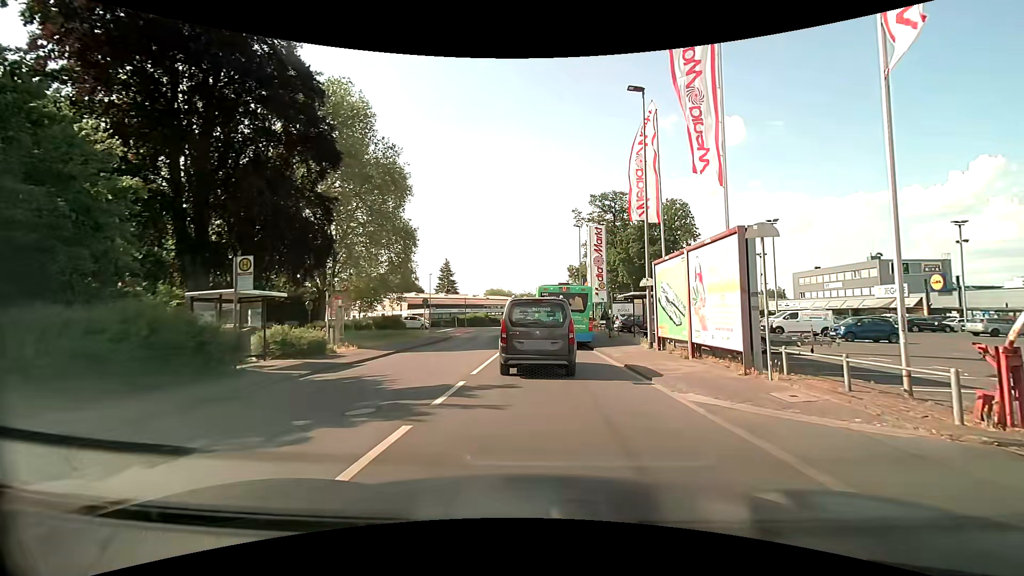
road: unclassified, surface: asphalt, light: Day
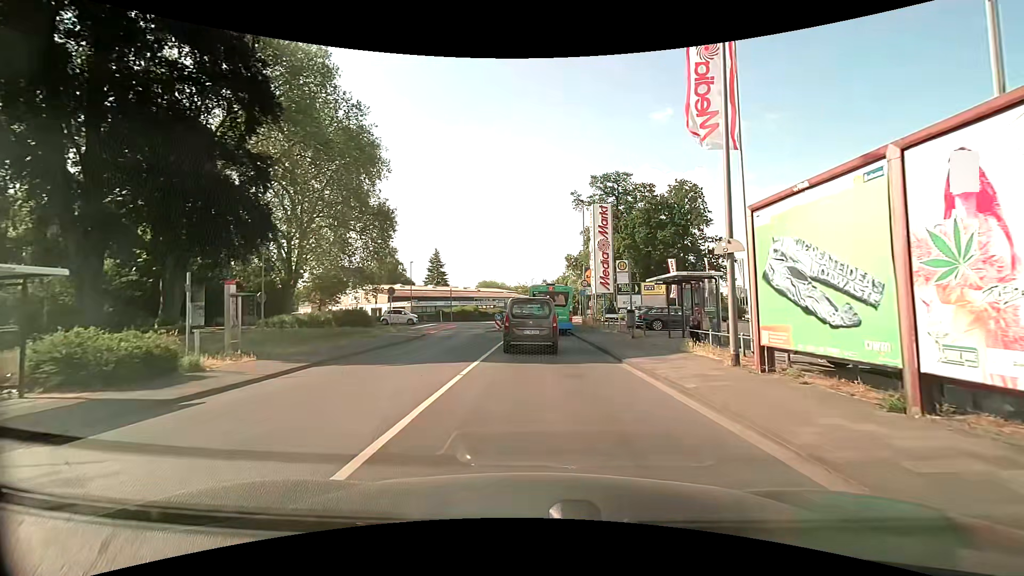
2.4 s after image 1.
(+0.1, +8.7) m; +1°
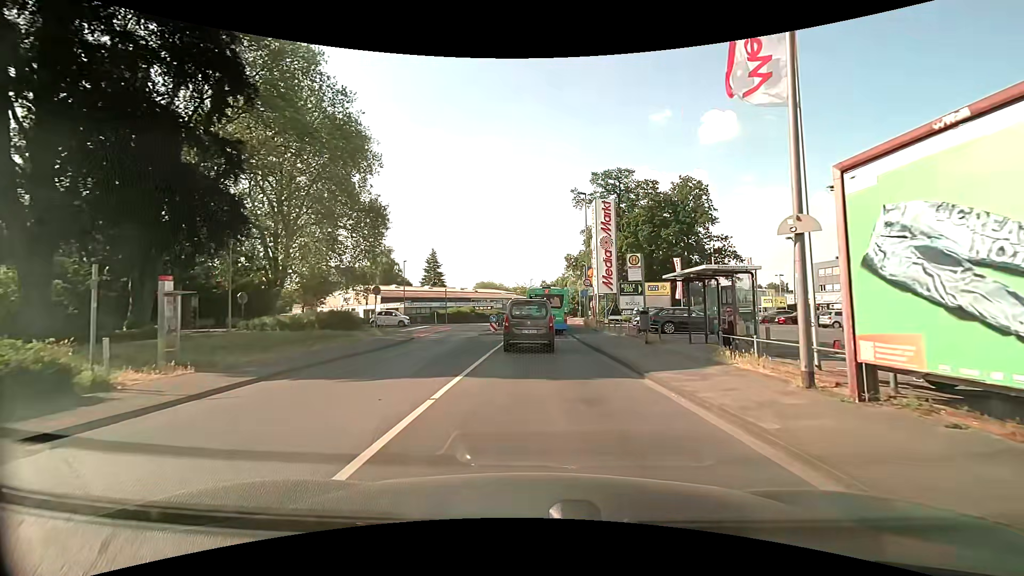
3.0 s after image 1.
(0.0, +2.9) m; -1°
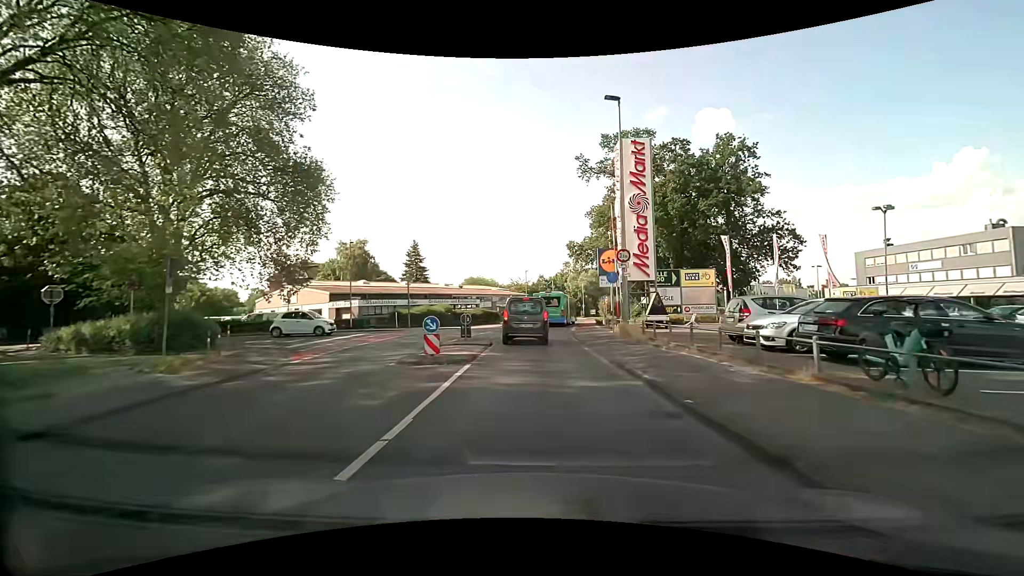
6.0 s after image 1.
(+0.1, +17.1) m; +1°
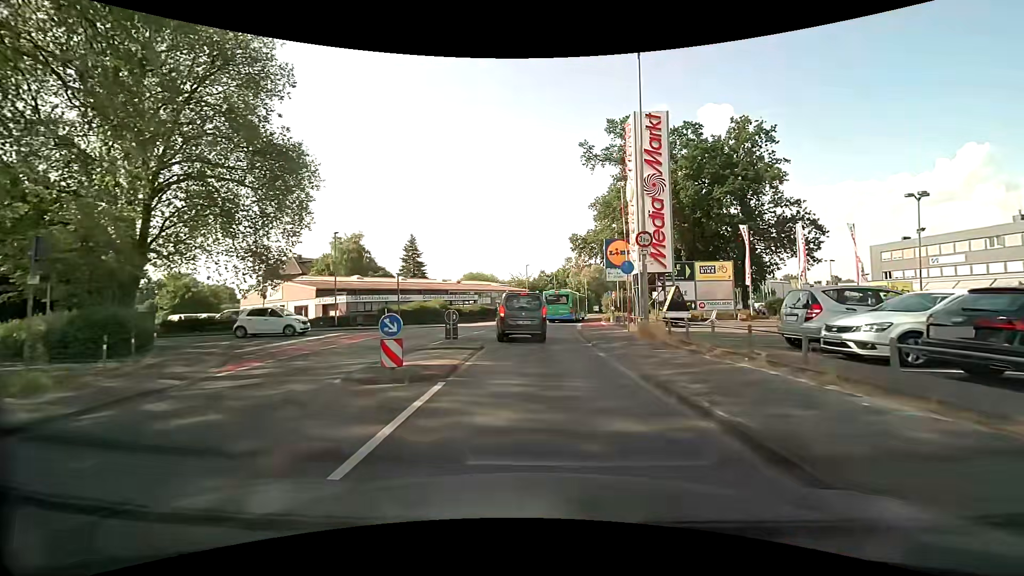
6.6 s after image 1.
(0.0, +3.7) m; -1°
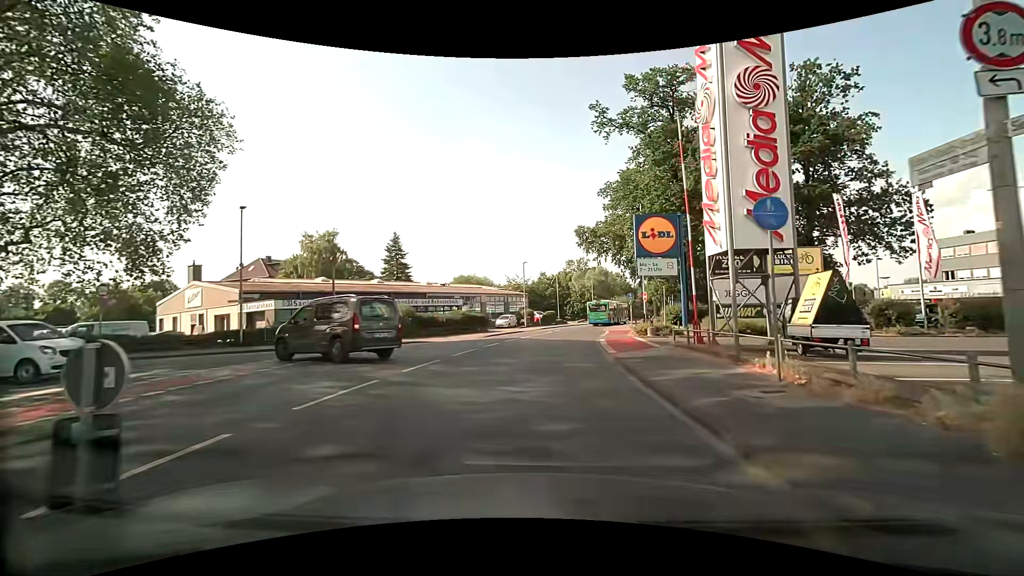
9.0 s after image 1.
(0.0, +13.1) m; 0°
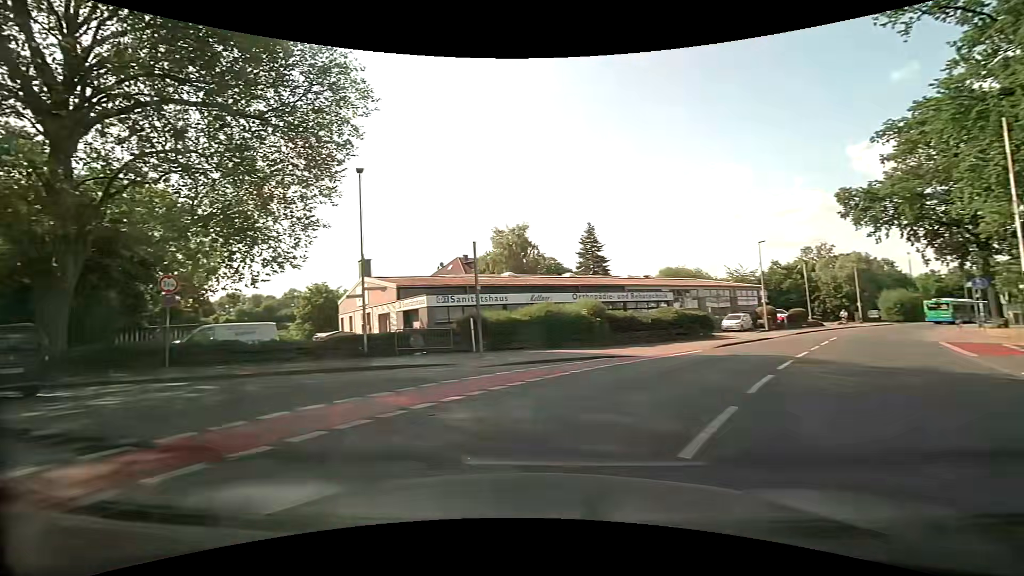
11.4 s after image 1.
(-1.0, +11.3) m; -21°
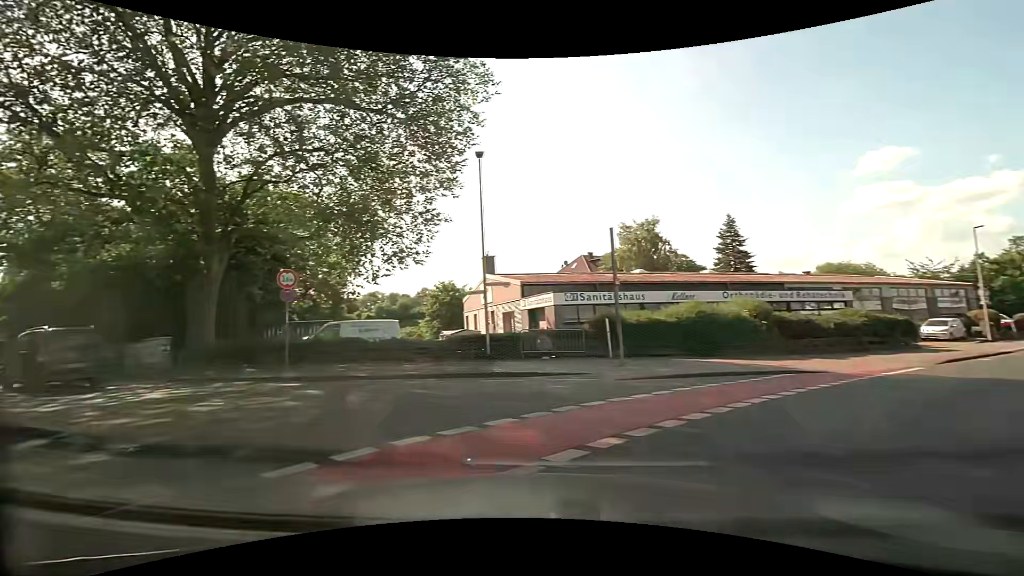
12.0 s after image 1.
(-0.4, +2.9) m; -14°
(-4, +9) (-12, +14) (-21, +19) (-30, +25) (-38, +30) (-46, +36) (-54, +41) (-63, +47) (-71, +53) (-79, +59) m
